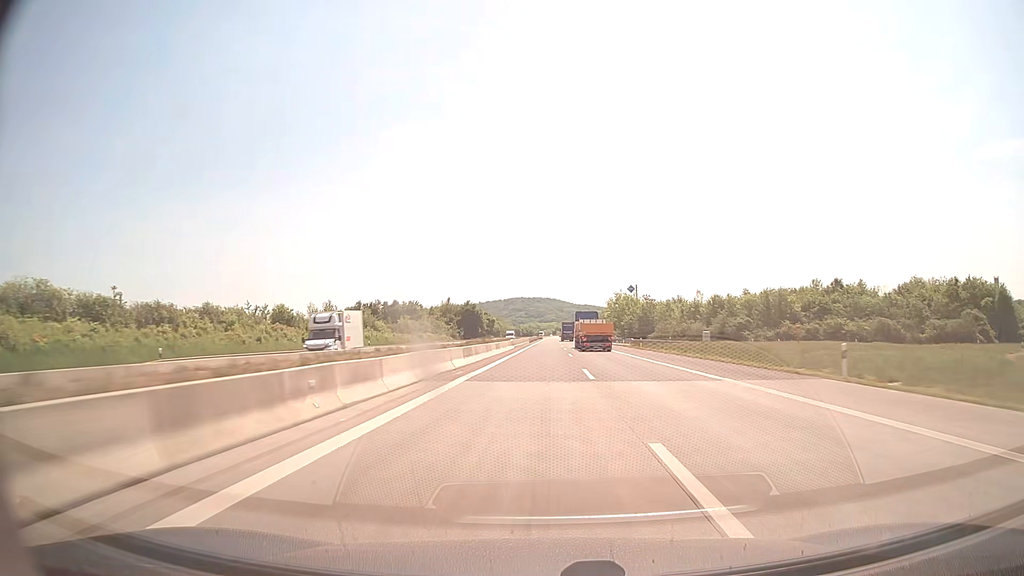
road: motorway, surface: concrete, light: Day
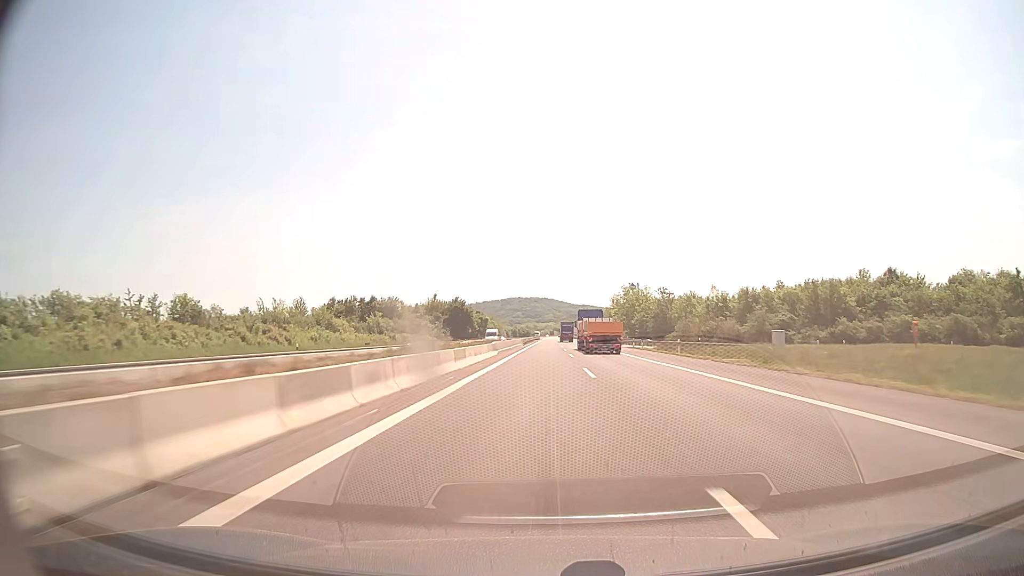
(0.0, +20.6) m; 0°
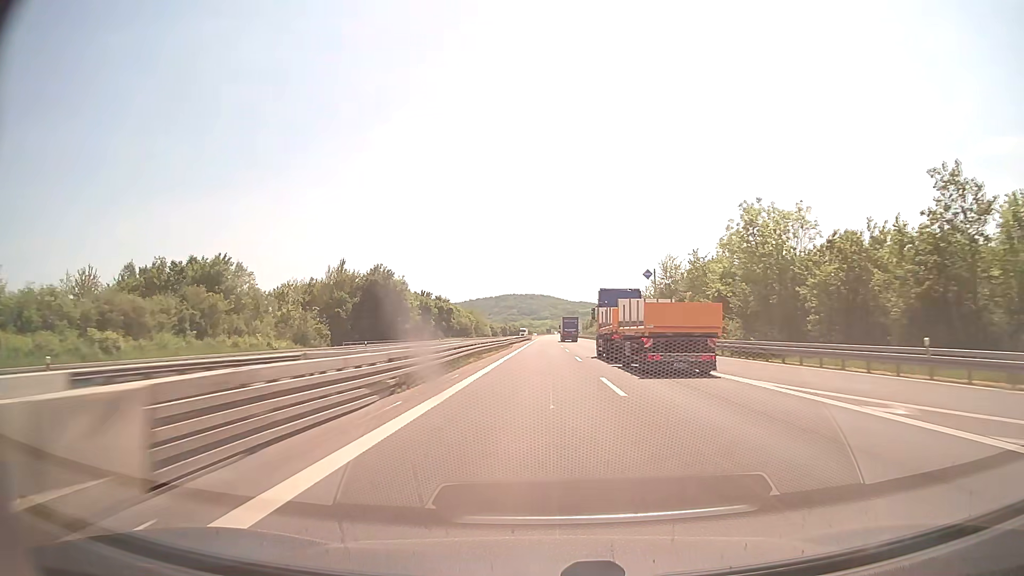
(+0.4, +82.4) m; 0°
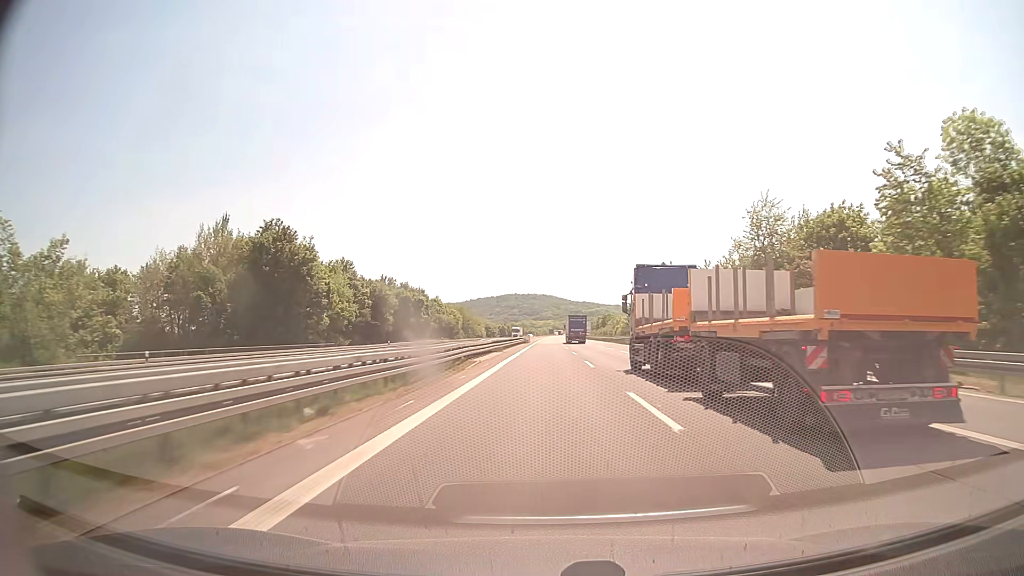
(-0.1, +41.2) m; 0°
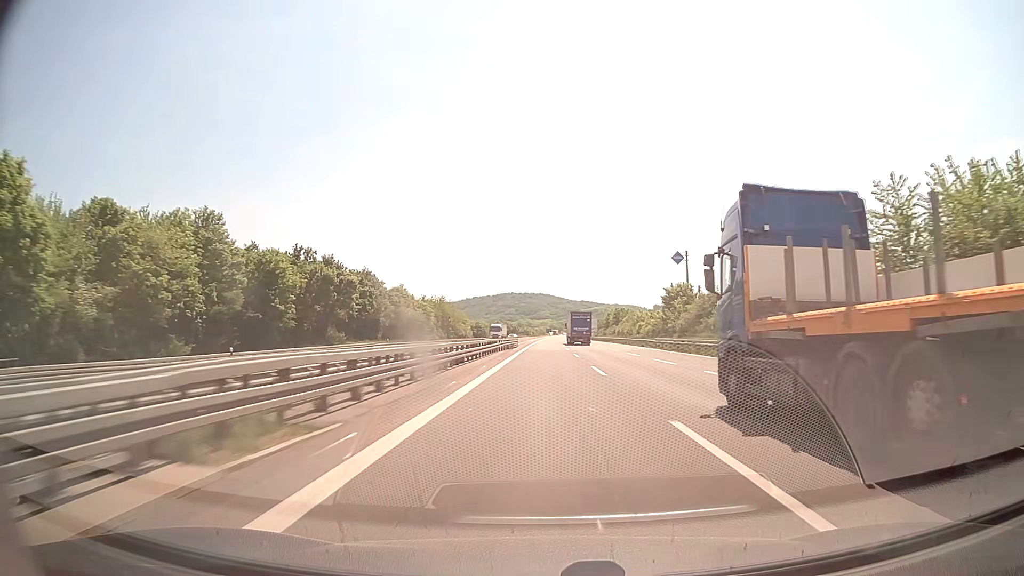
(+0.1, +41.2) m; 0°
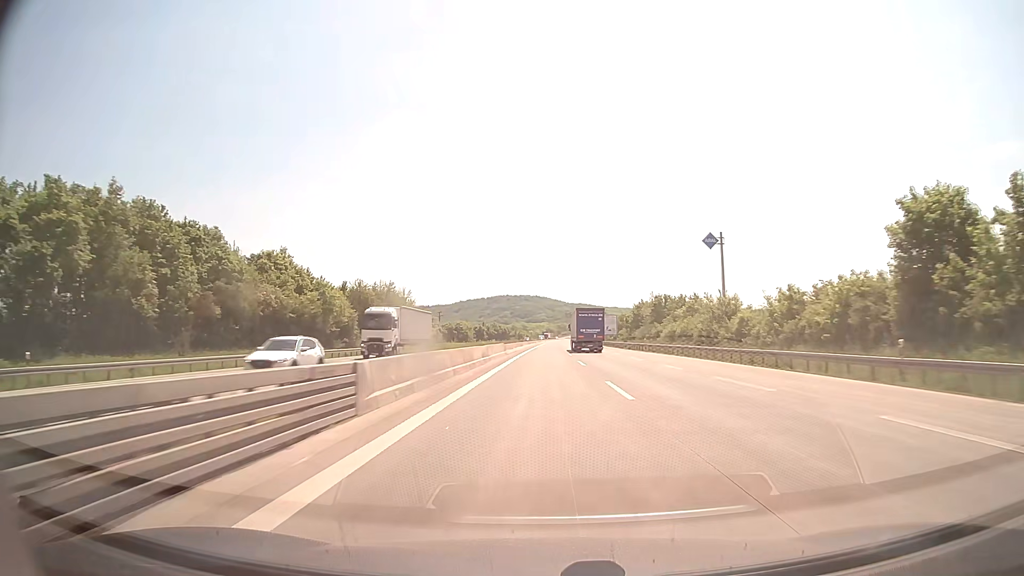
(+0.2, +61.8) m; 0°
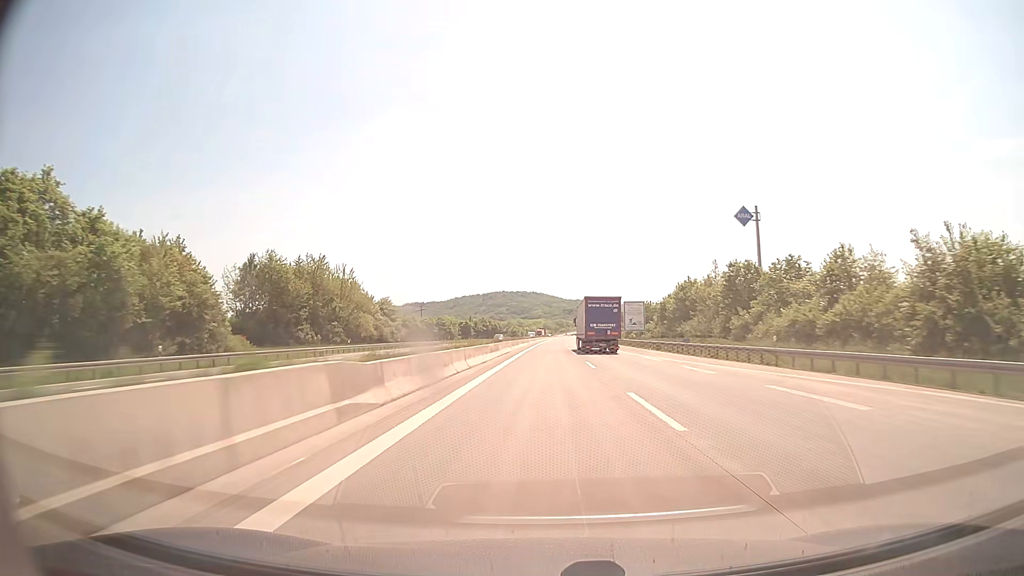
(+0.1, +41.2) m; 0°
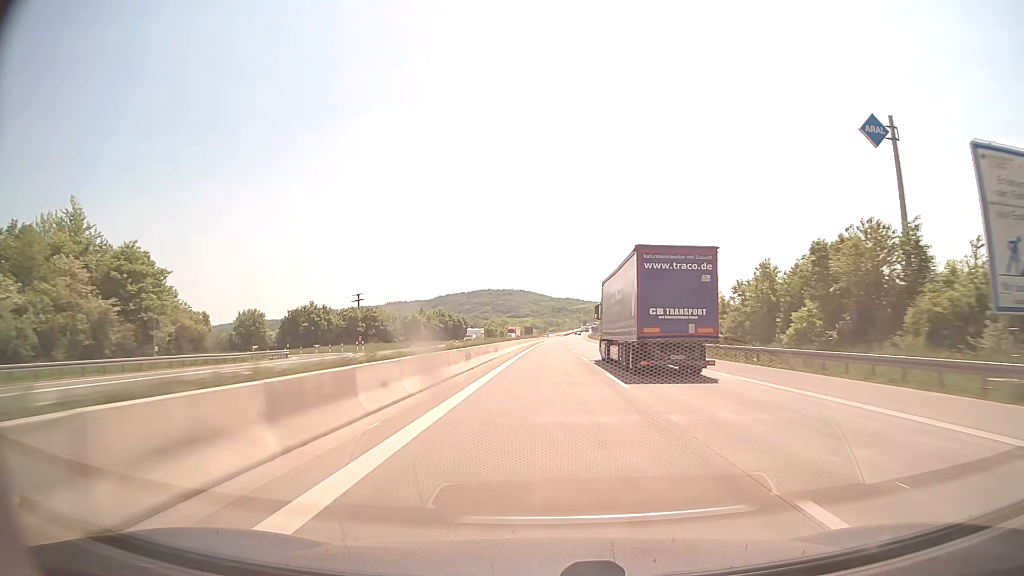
(+0.6, +82.5) m; +1°
(0, +10) (0, +20) (0, +30) (0, +40) (0, +50) (0, +60) (+1, +70) (+1, +80) (+1, +90) (+1, +100) m
